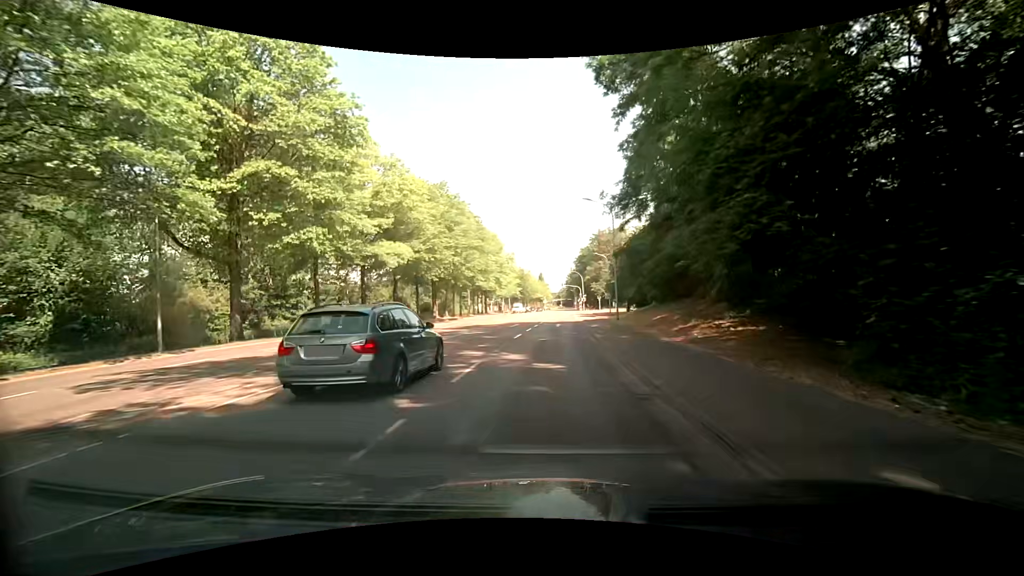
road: secondary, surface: asphalt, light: Day
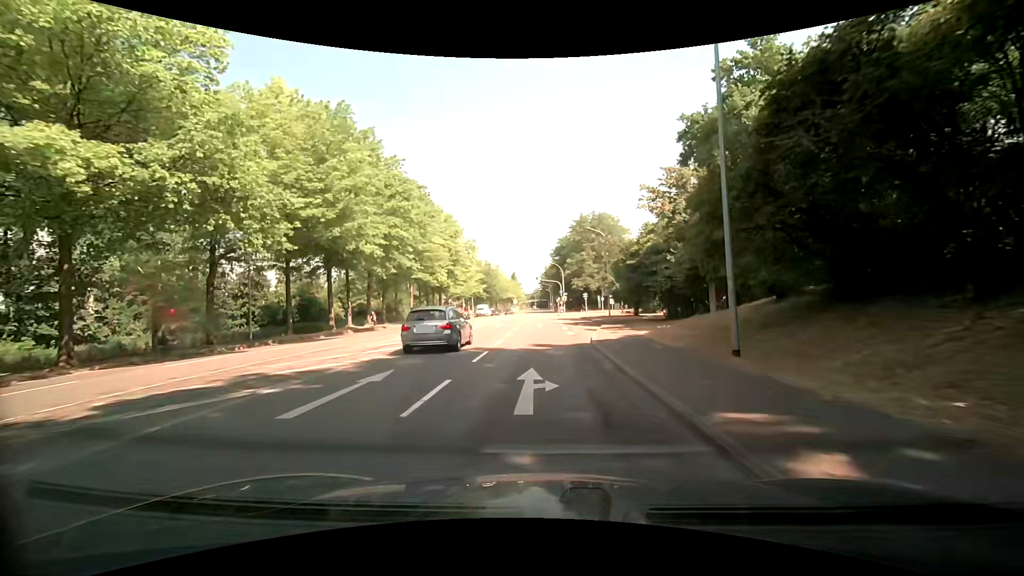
(+0.5, +26.8) m; +2°
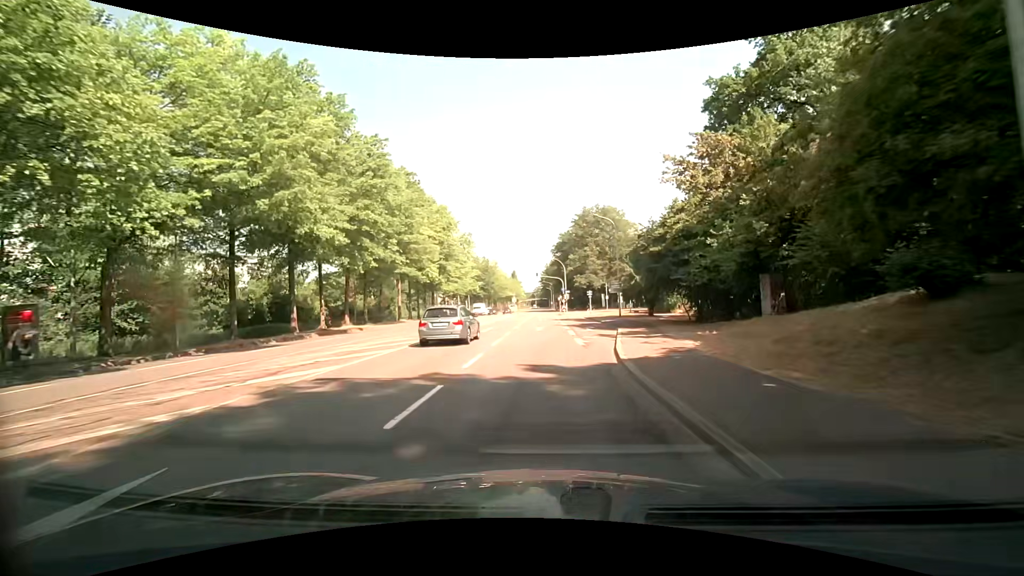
(+0.1, +6.8) m; +1°
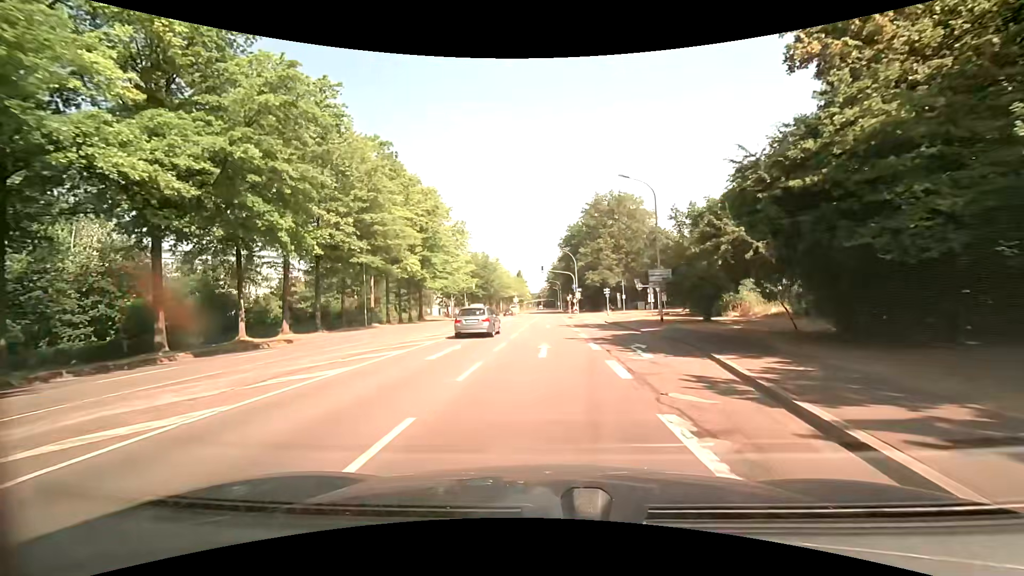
(-0.1, +13.8) m; -1°
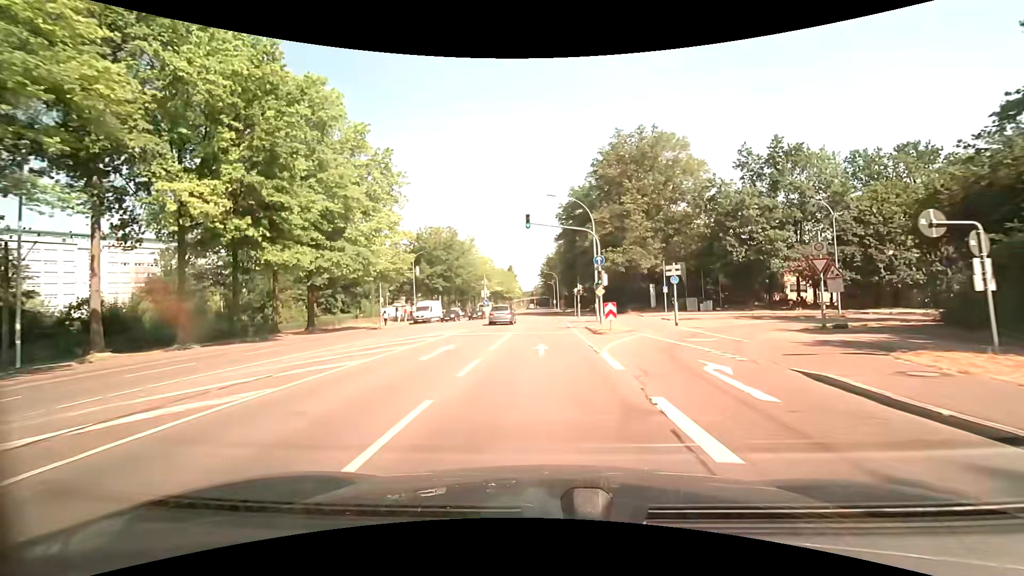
(+0.1, +35.0) m; 0°
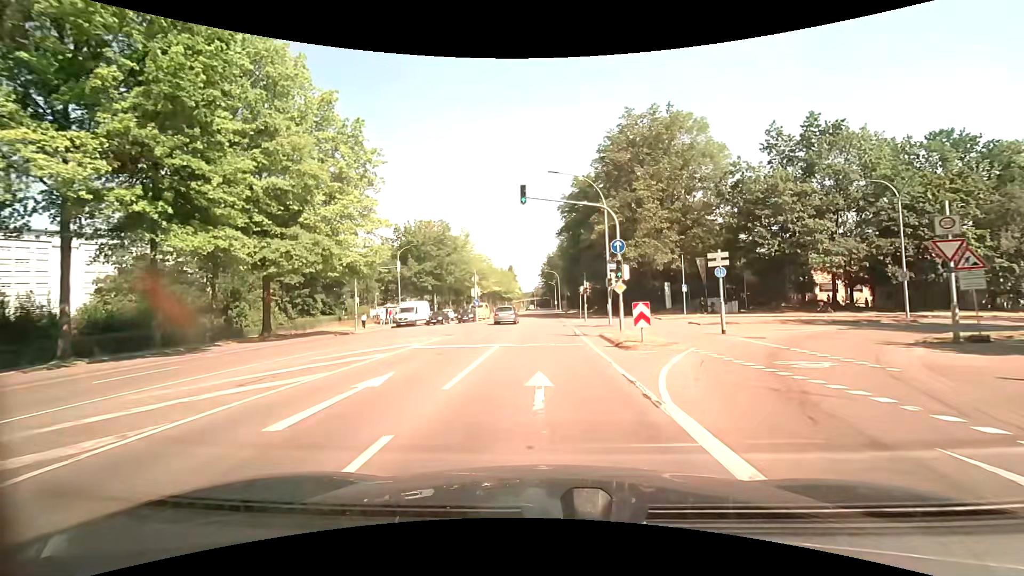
(0.0, +7.1) m; 0°
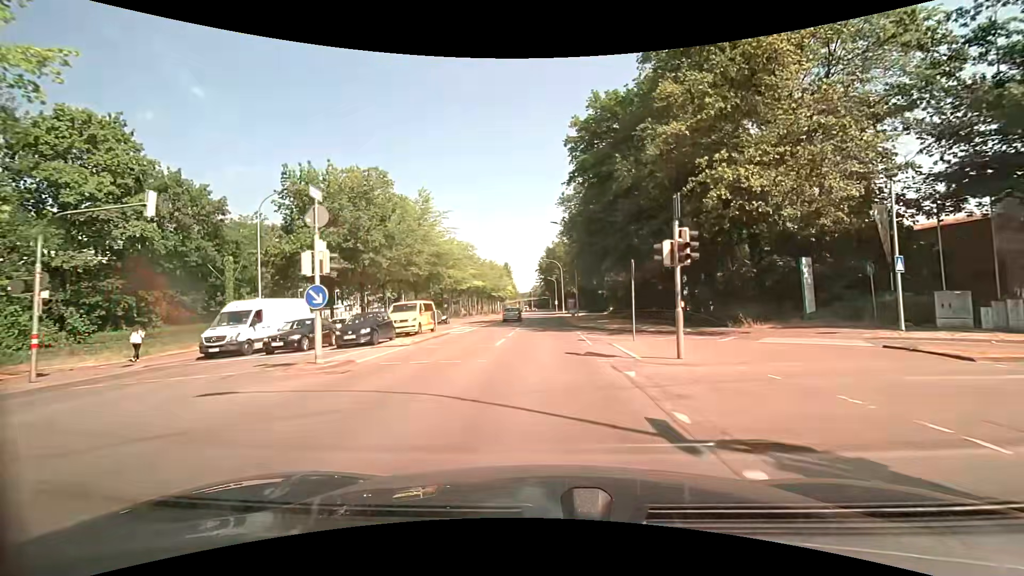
(0.0, +28.7) m; 0°
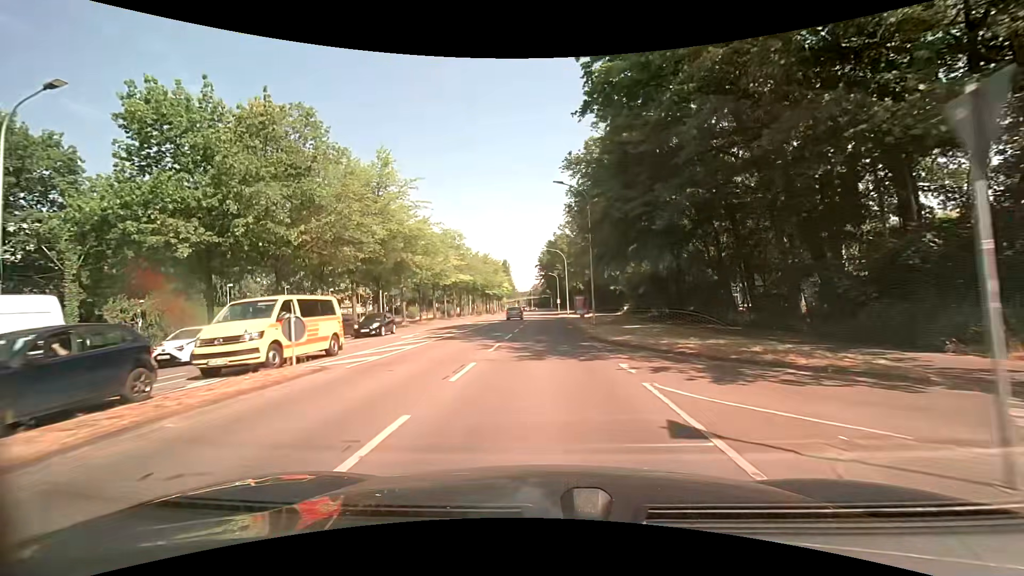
(0.0, +14.7) m; 0°
(0, +10) (0, +20) (0, +30) (0, +40) (0, +50) (0, +60) (0, +70) (0, +80) (0, +90) (0, +100) m
